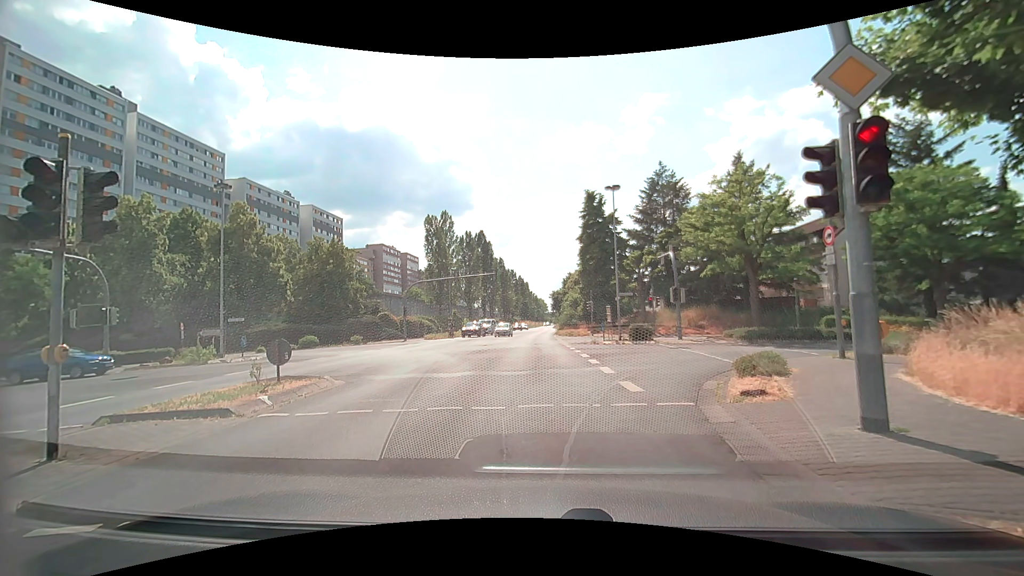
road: secondary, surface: asphalt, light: Day
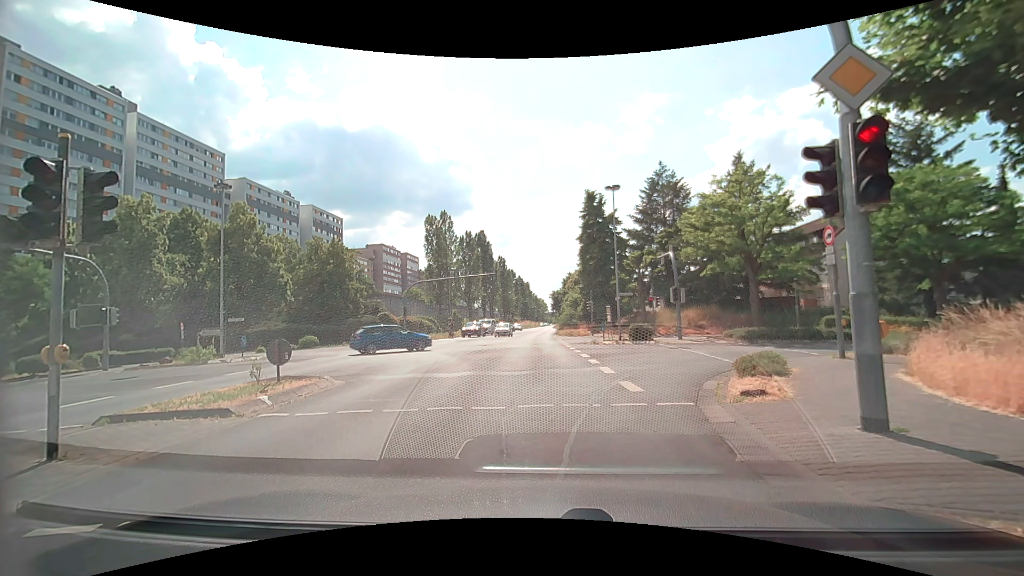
(0.0, 0.0) m; 0°
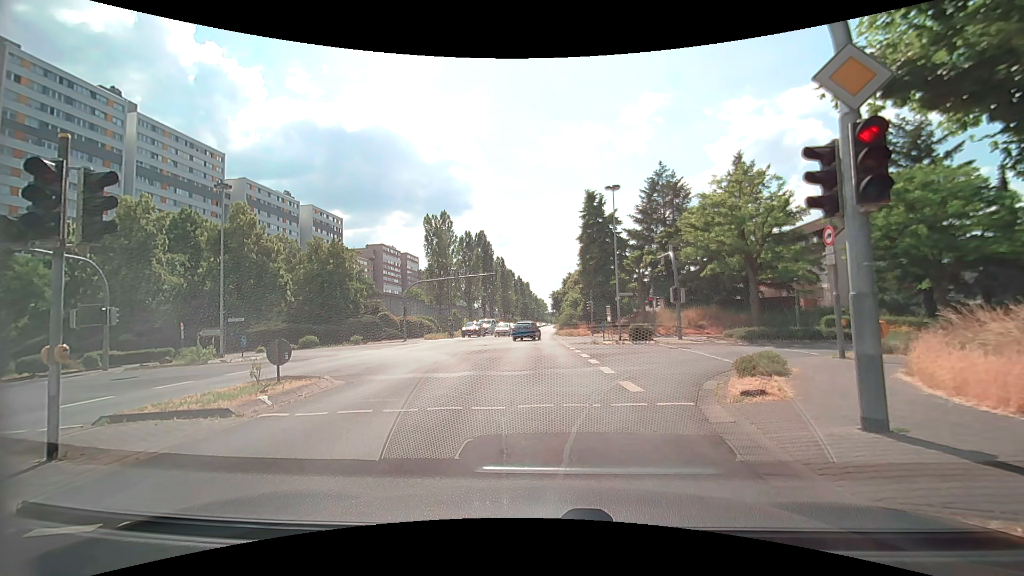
(0.0, 0.0) m; 0°
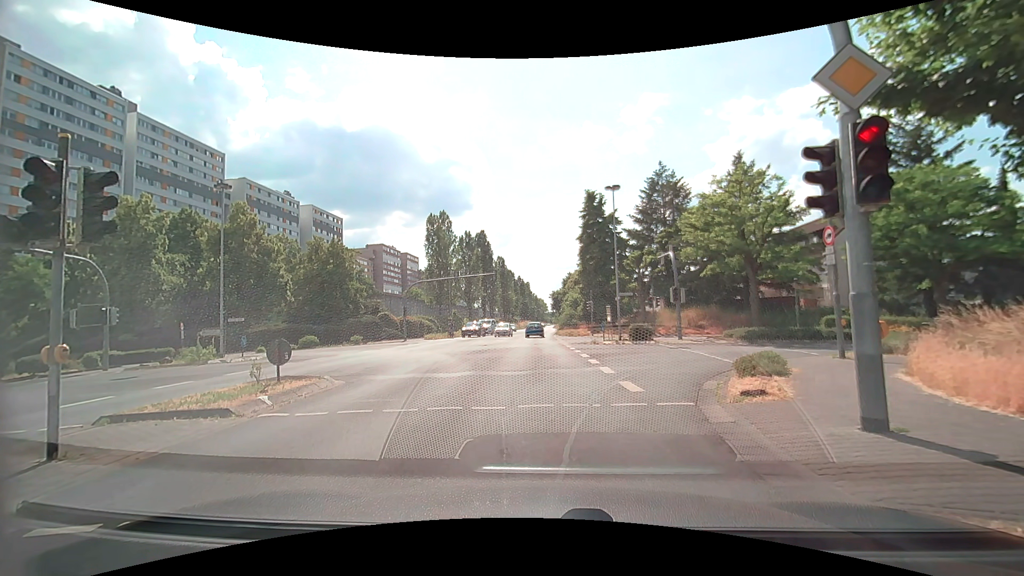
(0.0, 0.0) m; 0°
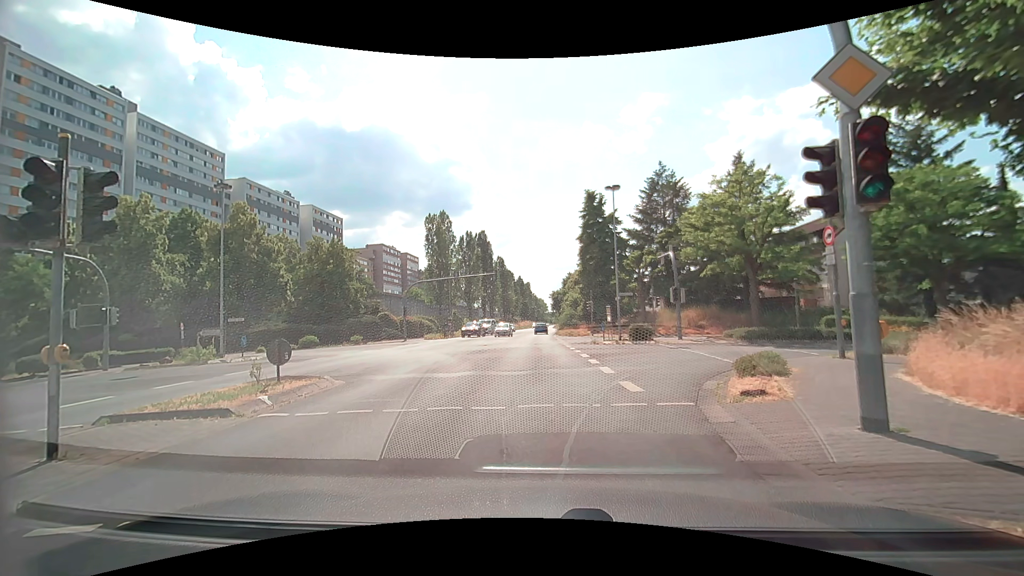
(0.0, 0.0) m; 0°
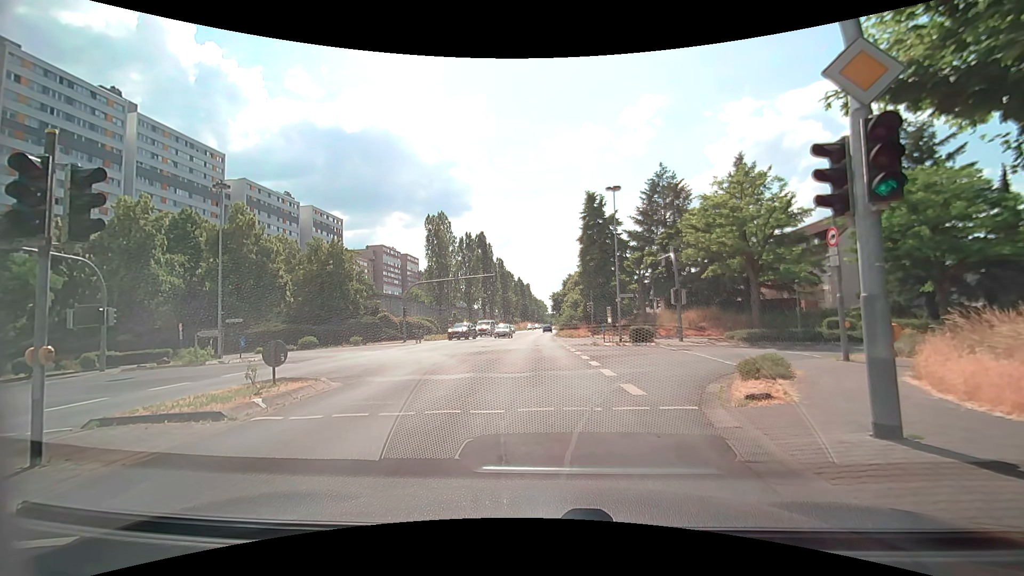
(0.0, +0.1) m; 0°
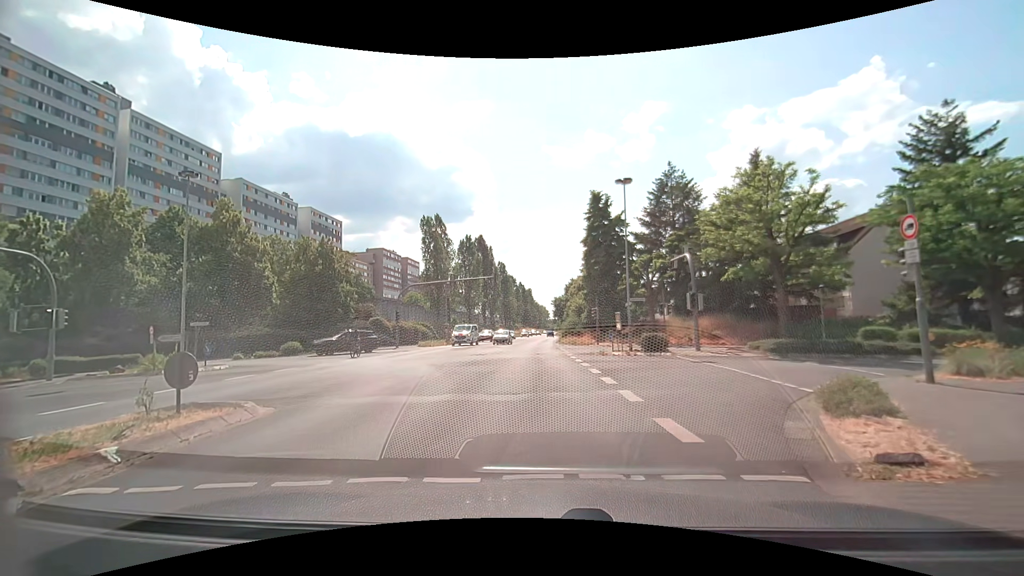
(-0.1, +3.3) m; -2°
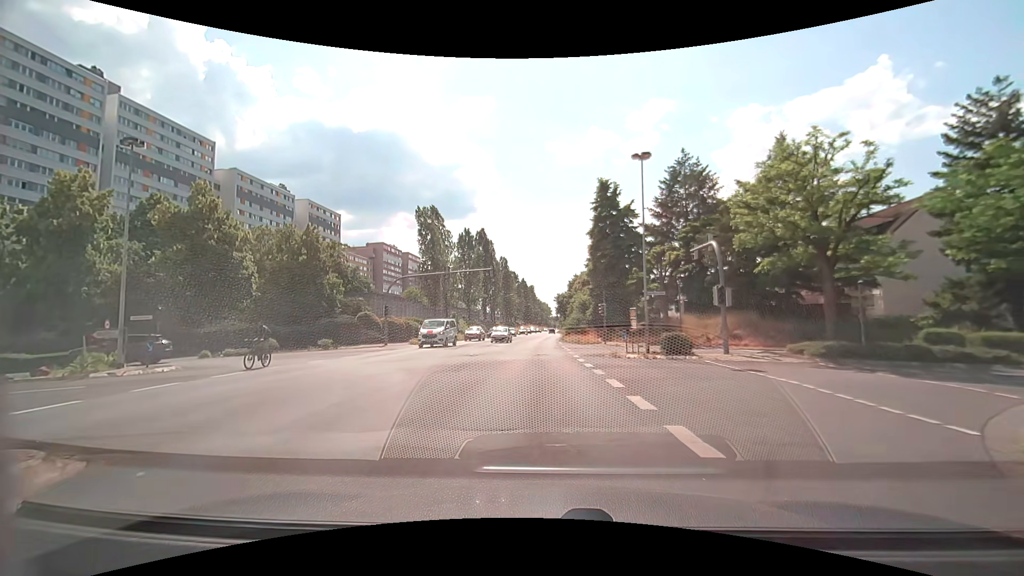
(0.0, +4.1) m; 0°
